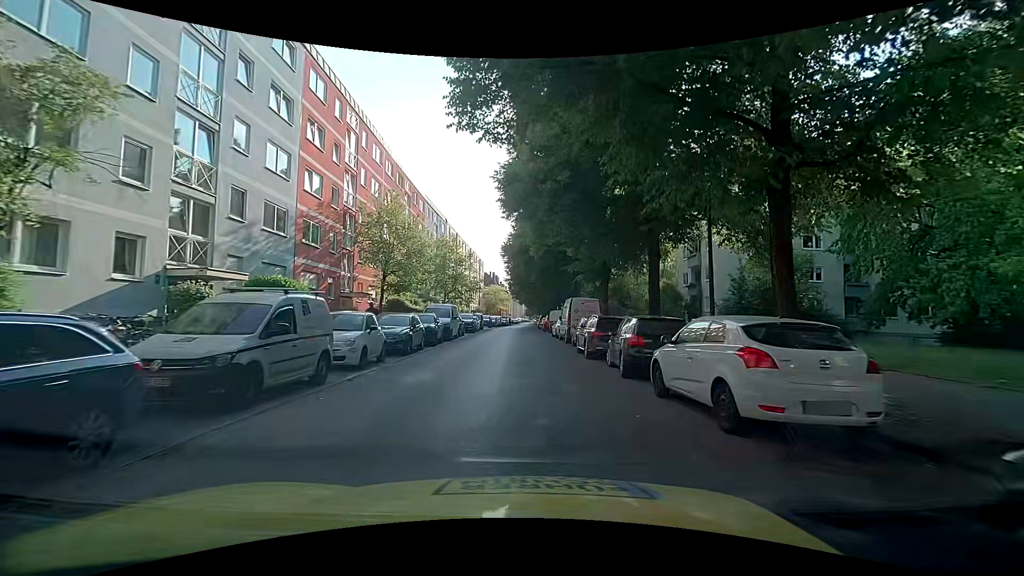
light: Day
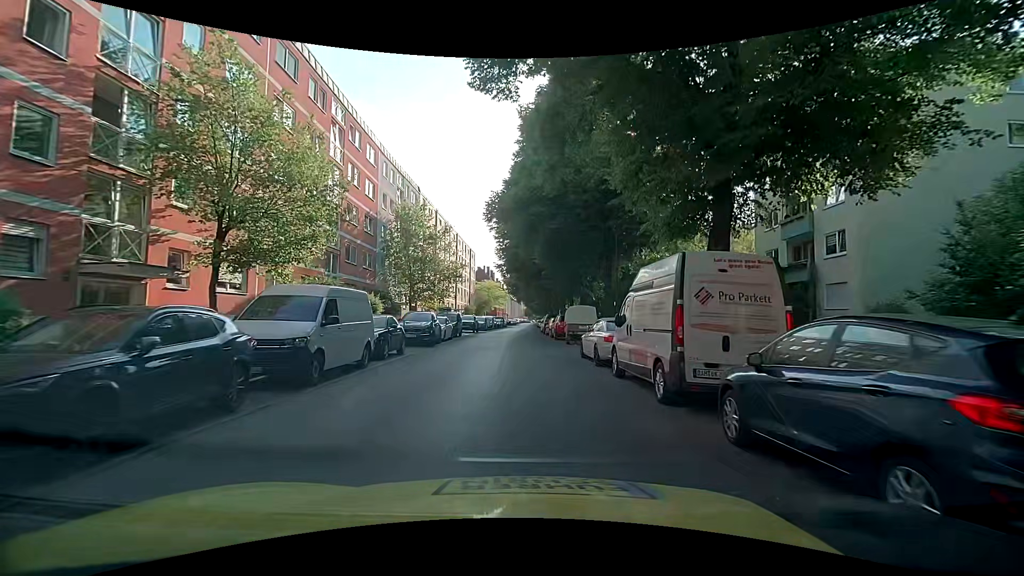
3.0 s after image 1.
(+0.2, +18.8) m; +3°
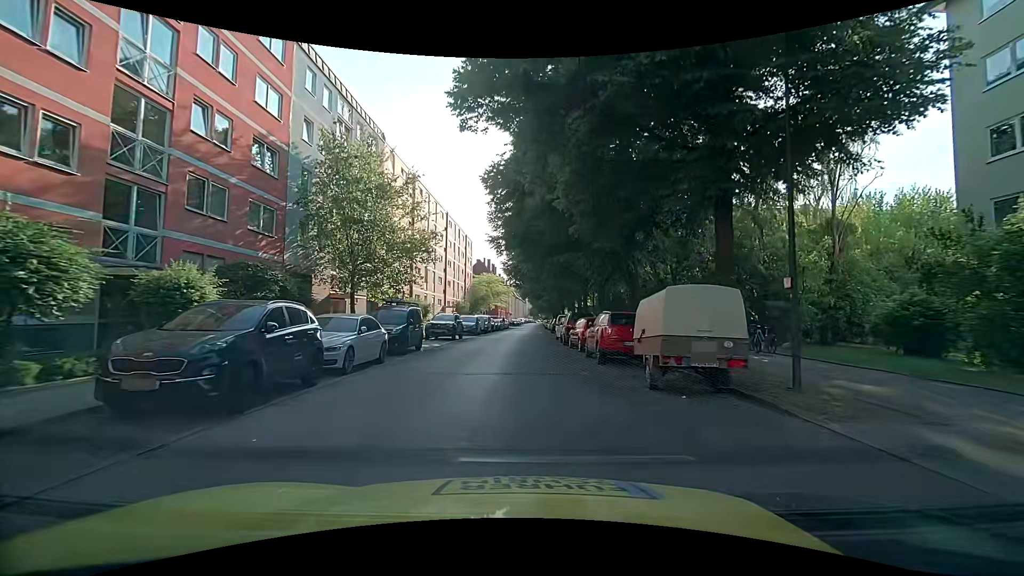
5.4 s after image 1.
(-0.6, +16.5) m; -2°
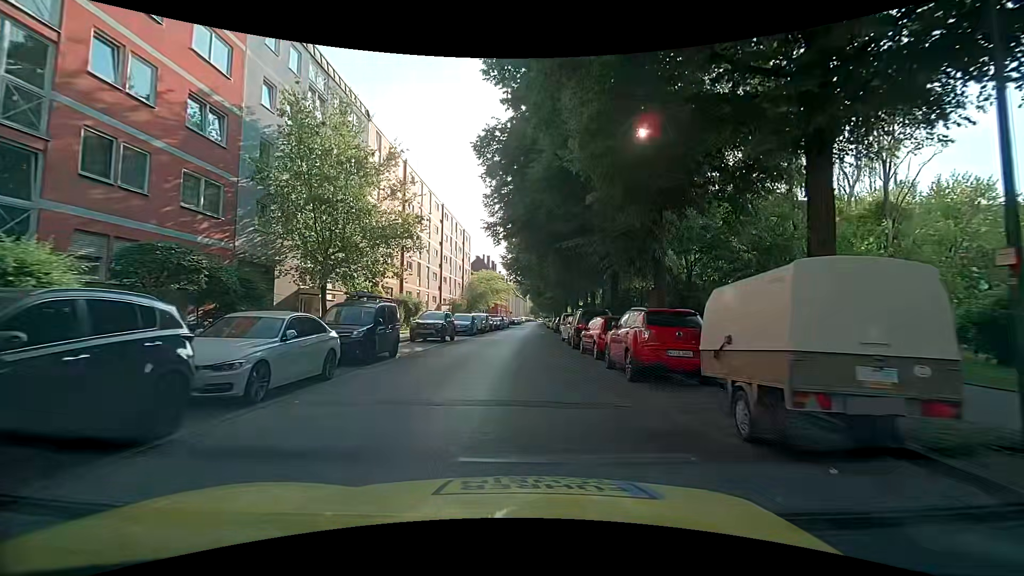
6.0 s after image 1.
(-0.1, +4.2) m; -1°
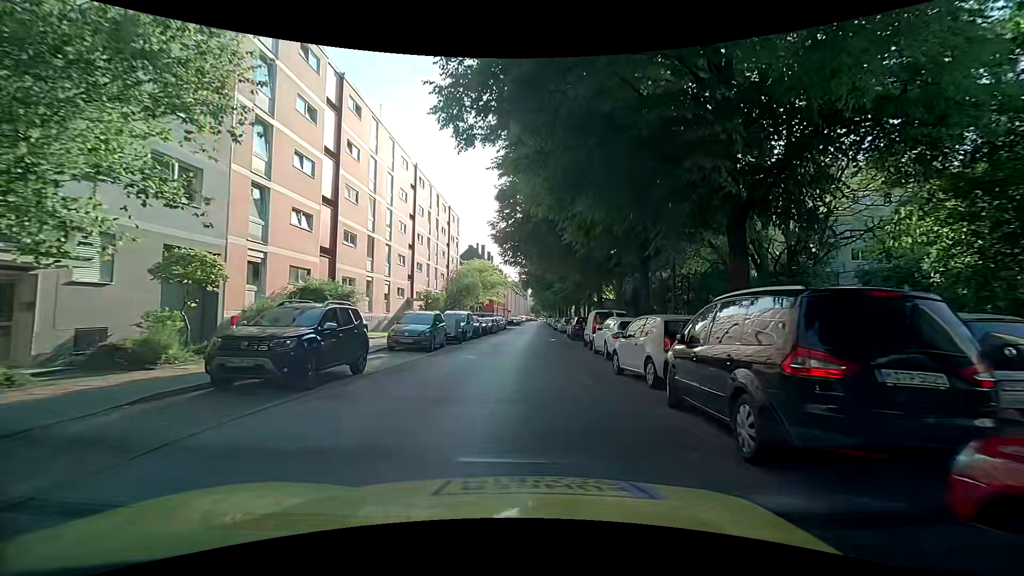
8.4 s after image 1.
(+0.2, +16.3) m; 0°
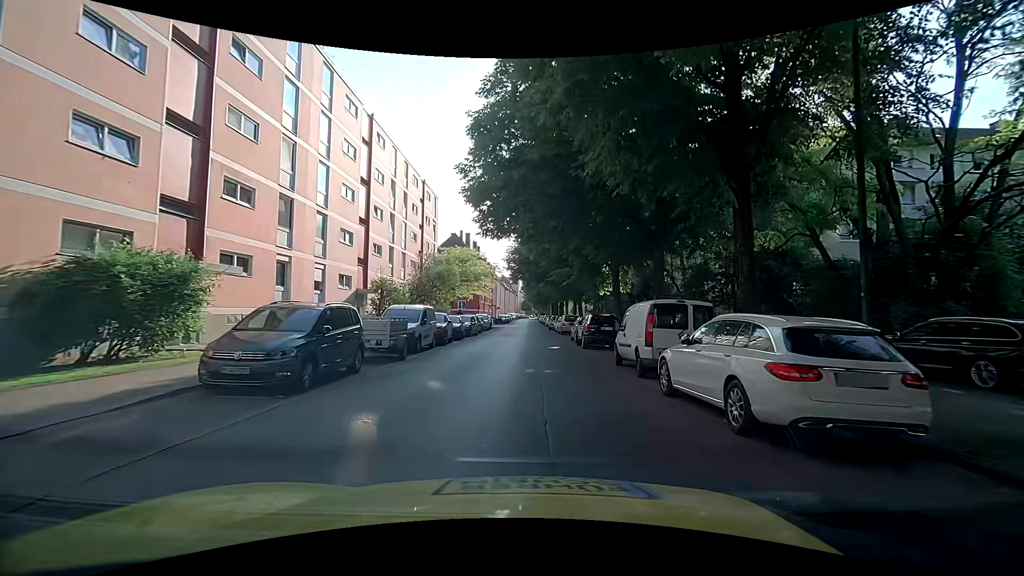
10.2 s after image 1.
(+0.2, +11.0) m; 0°
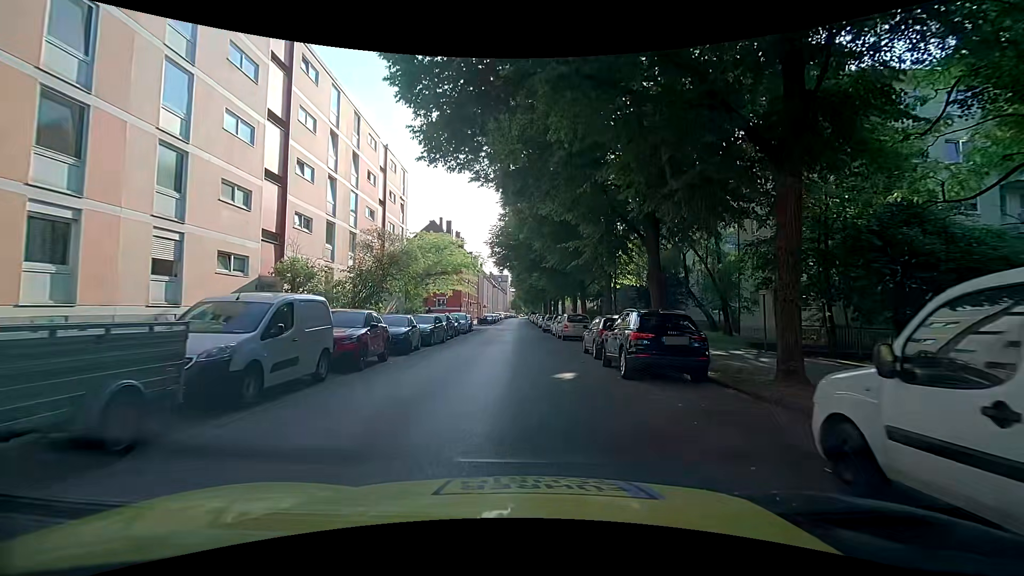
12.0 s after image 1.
(+0.5, +10.8) m; +4°
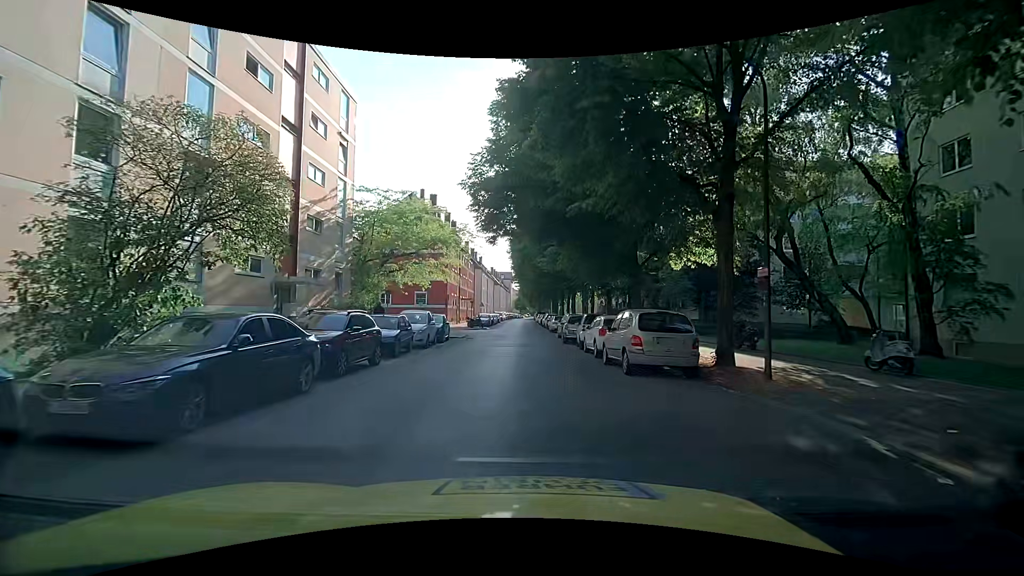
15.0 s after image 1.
(-0.3, +16.8) m; -2°
